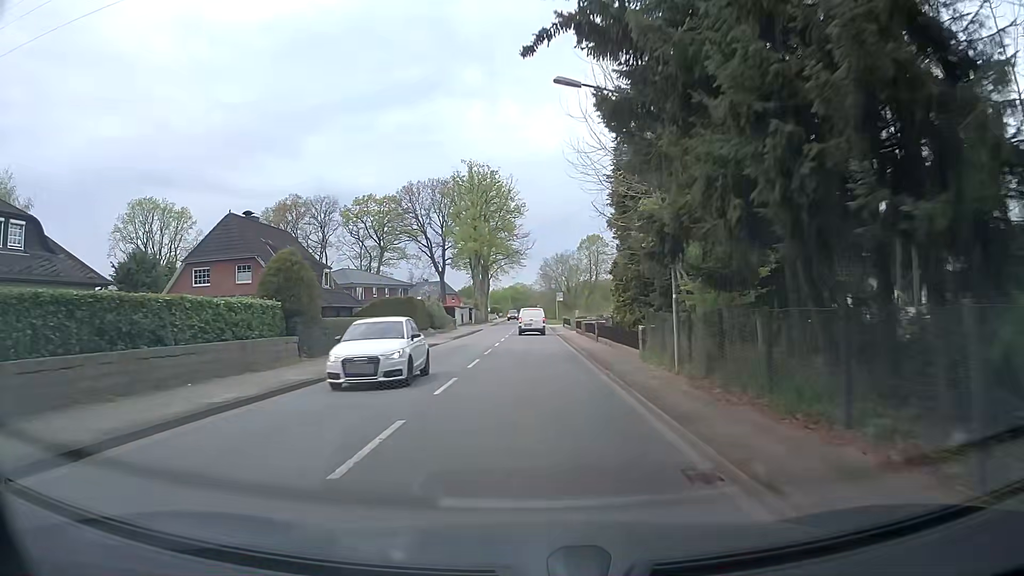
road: tertiary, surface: asphalt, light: Day
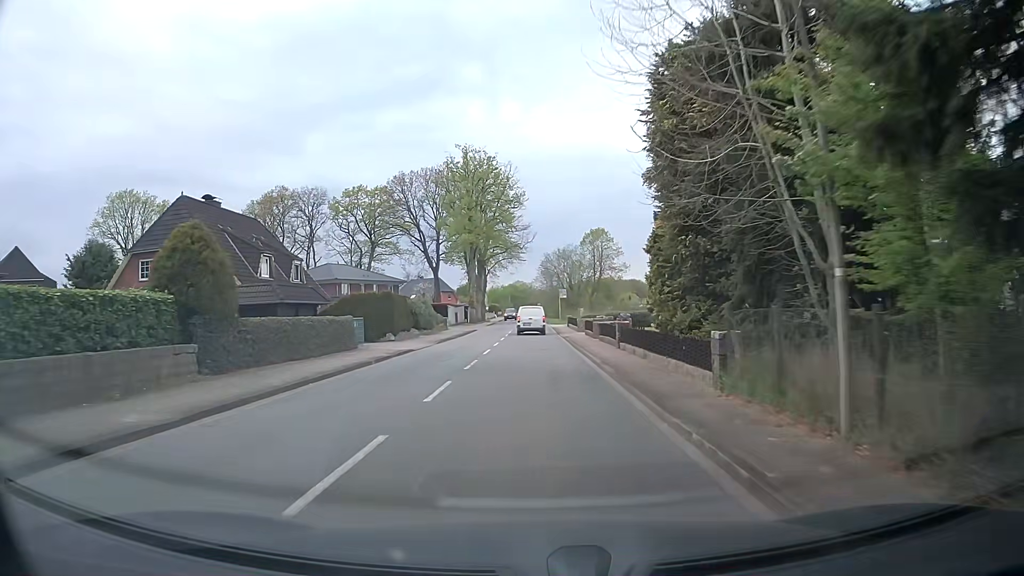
(+0.1, +7.3) m; 0°
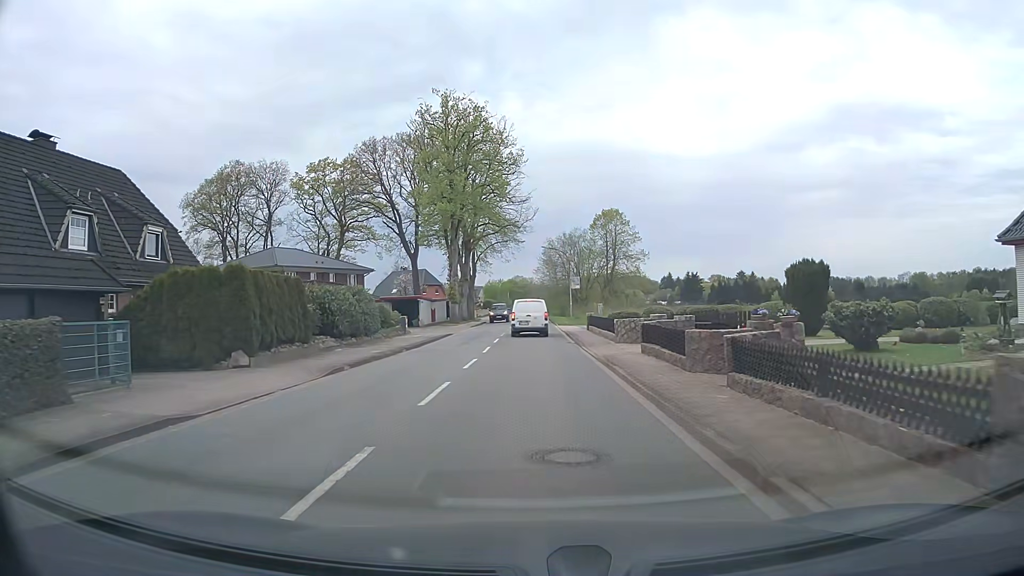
(+0.1, +19.1) m; 0°
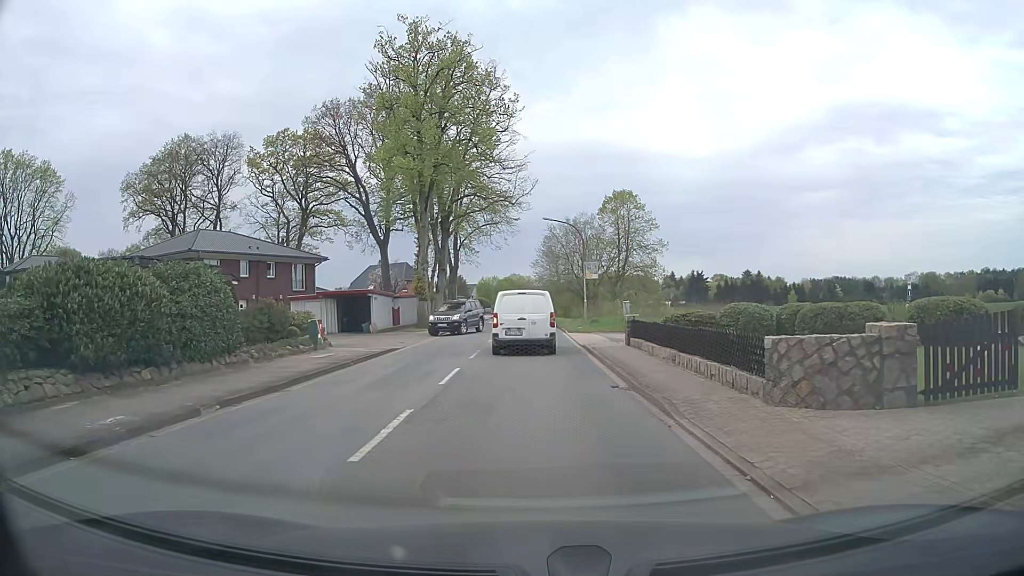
(+0.2, +15.4) m; 0°
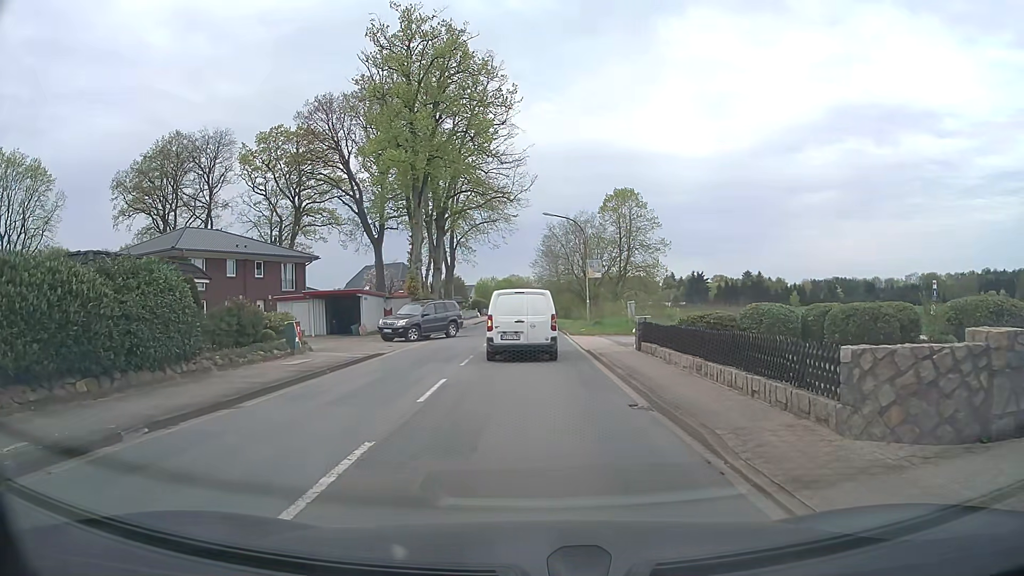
(0.0, +2.1) m; +1°
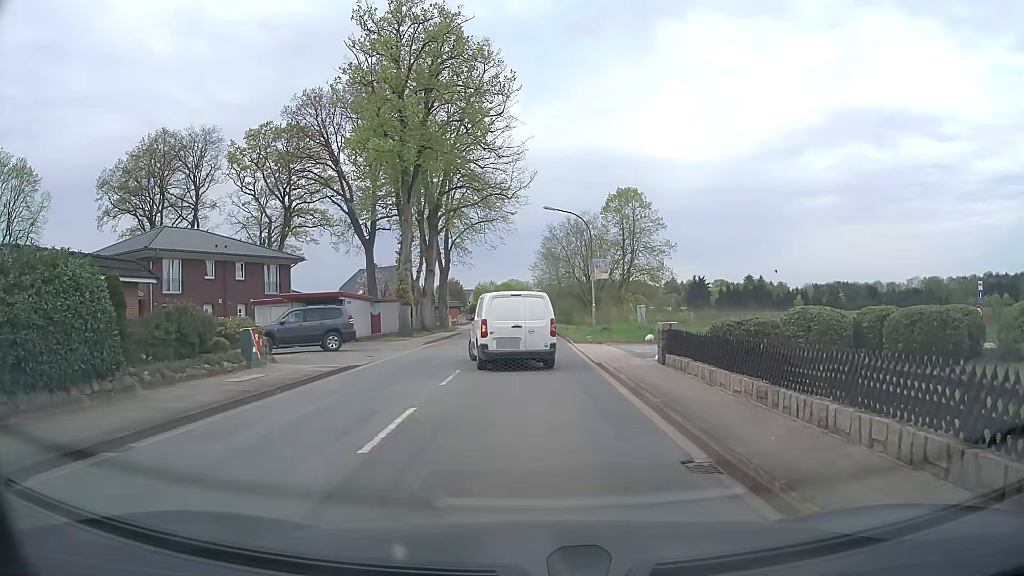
(0.0, +3.4) m; 0°
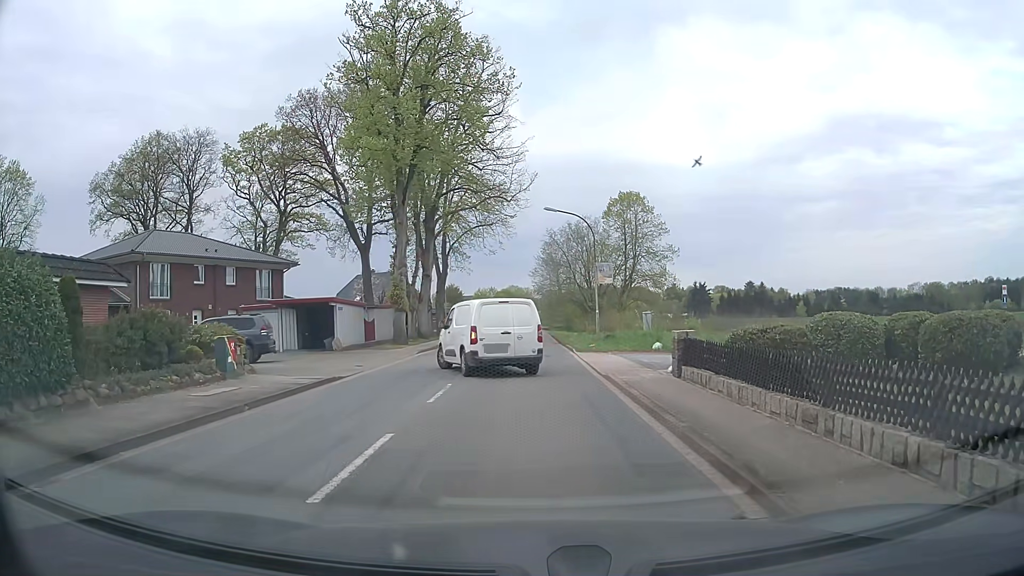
(0.0, +1.6) m; -1°
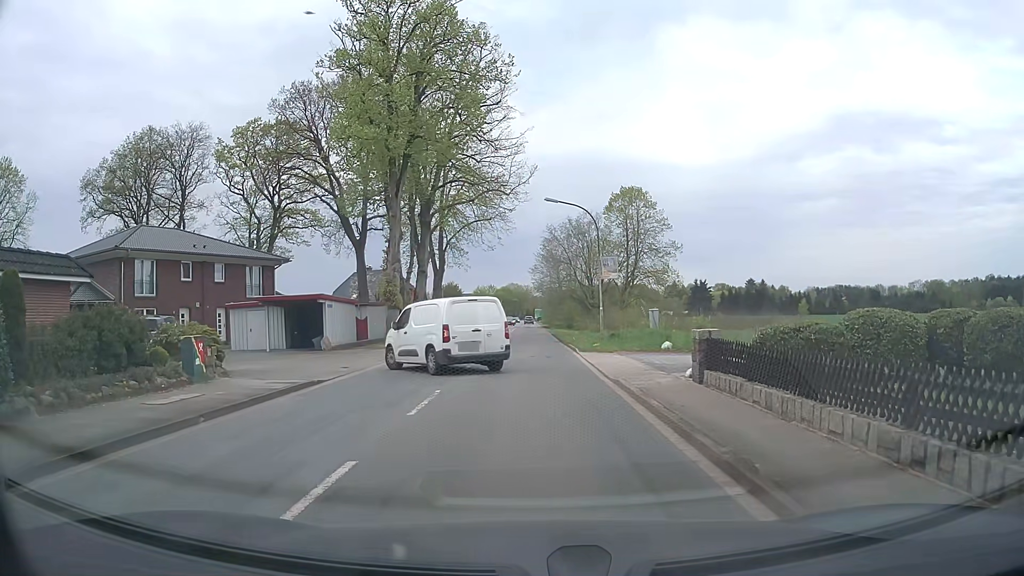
(0.0, +1.8) m; 0°
(0, +10) (0, +20) (0, +30) (0, +40) (0, +50) (0, +60) (0, +70) (0, +80) (0, +90) (0, +100) m
